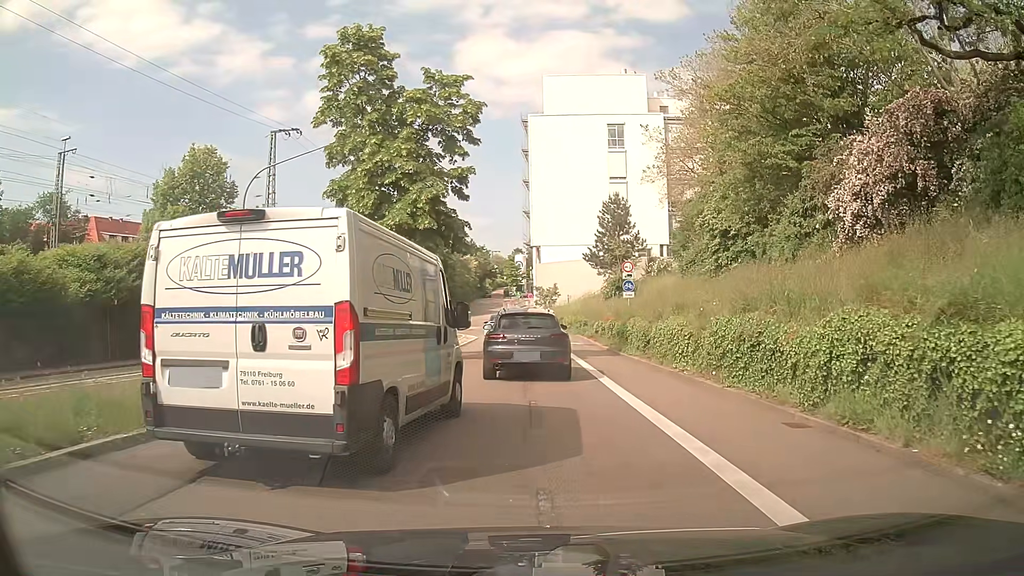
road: secondary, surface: asphalt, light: Day
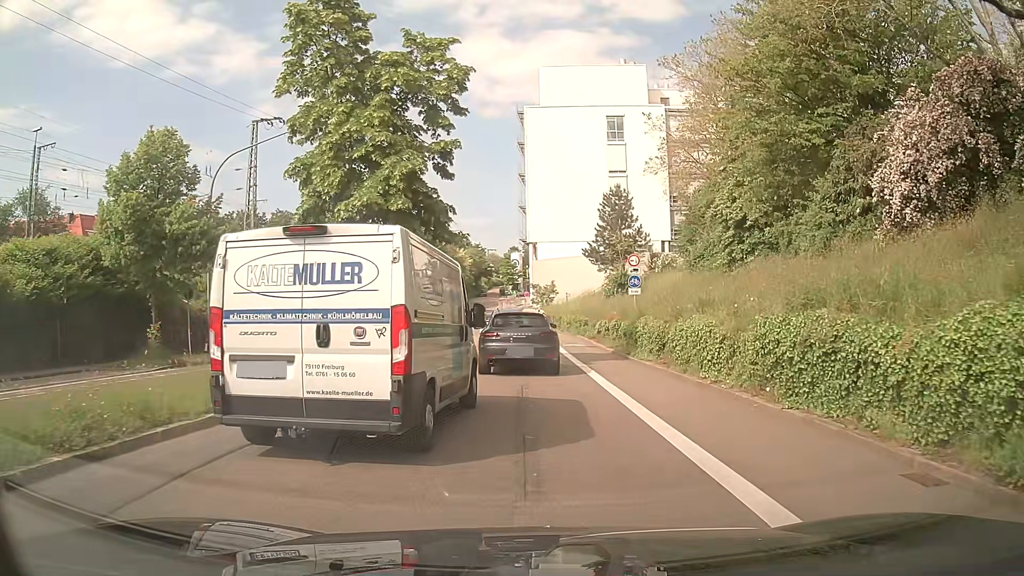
(+0.1, +3.3) m; +1°
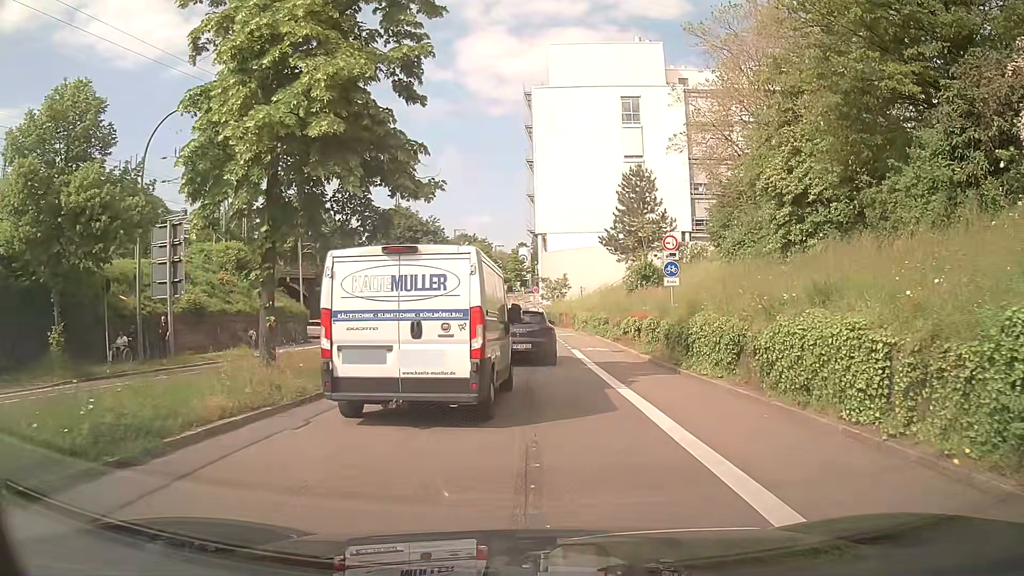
(0.0, +6.7) m; 0°
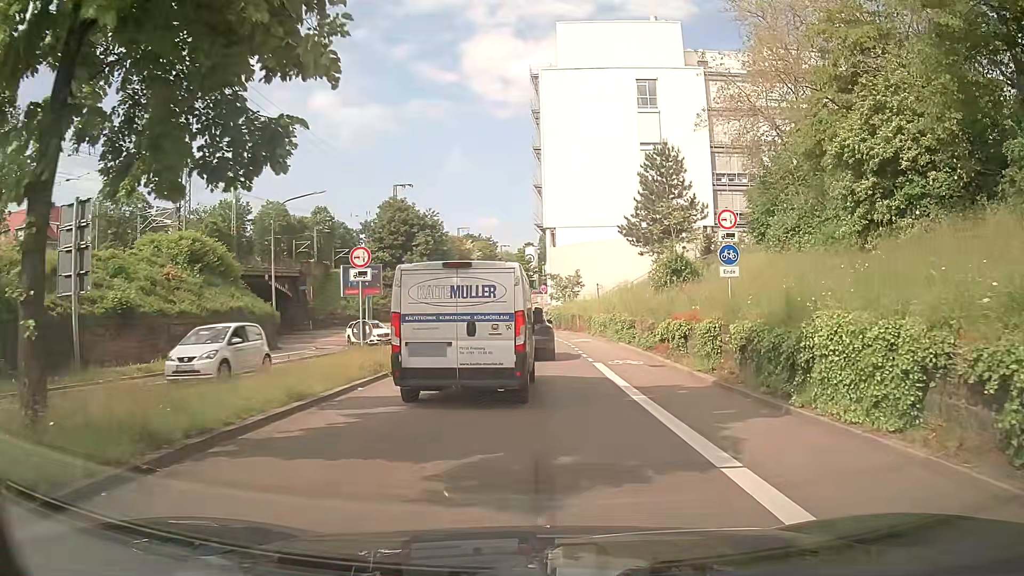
(-0.1, +6.8) m; -1°
